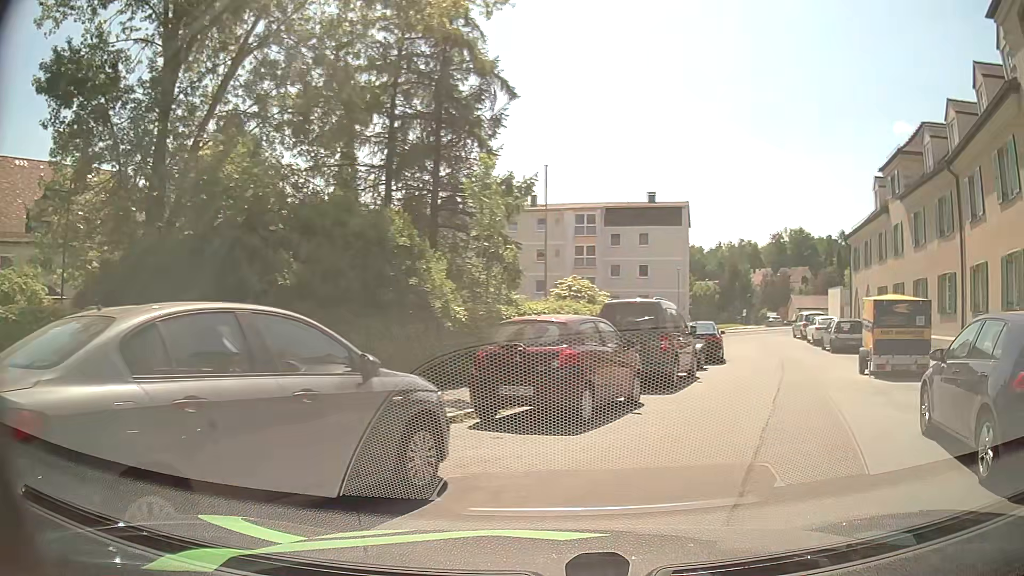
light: Day
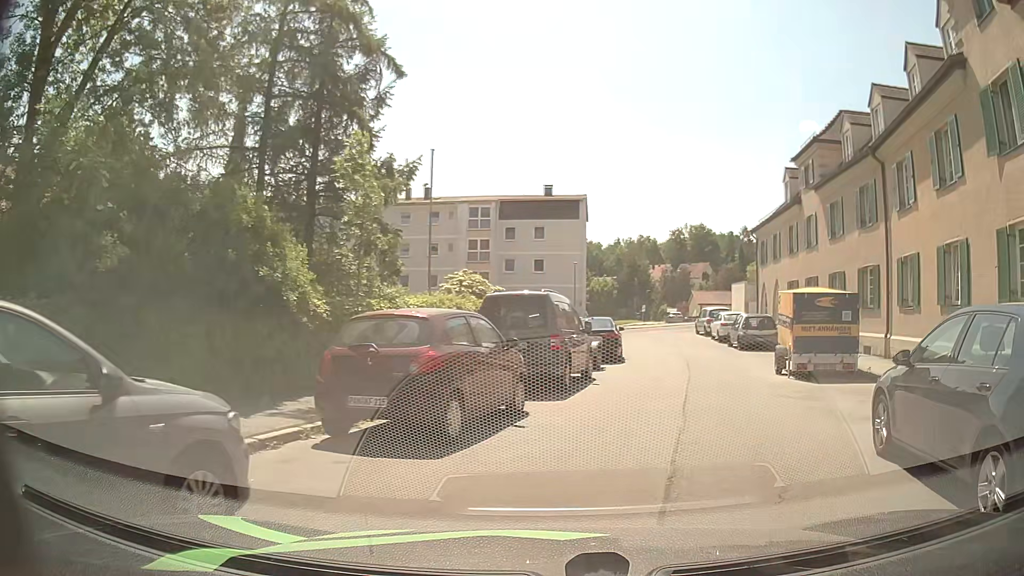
(+0.1, +1.7) m; +8°
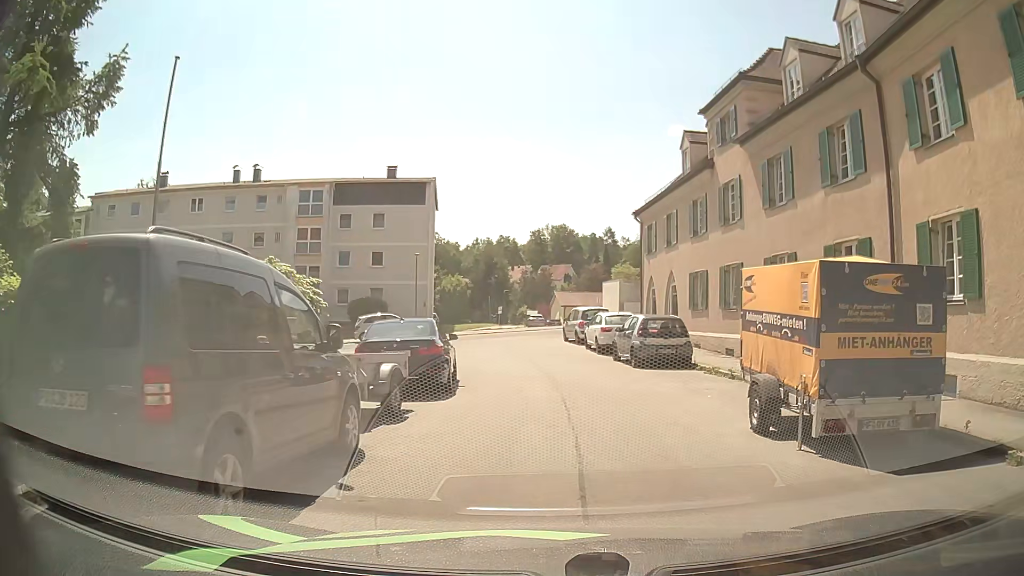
(+1.2, +8.6) m; +13°
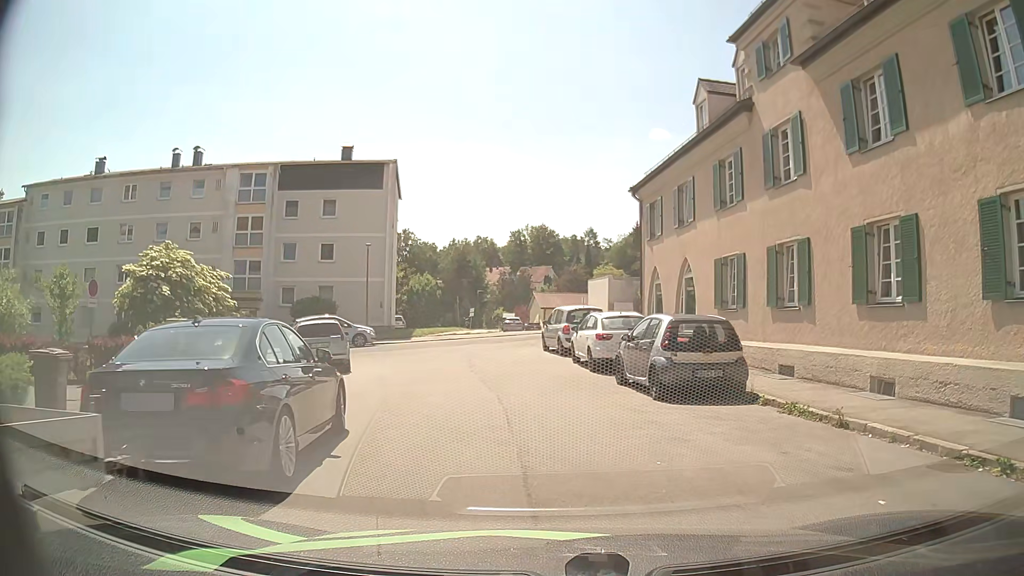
(+0.1, +7.2) m; 0°
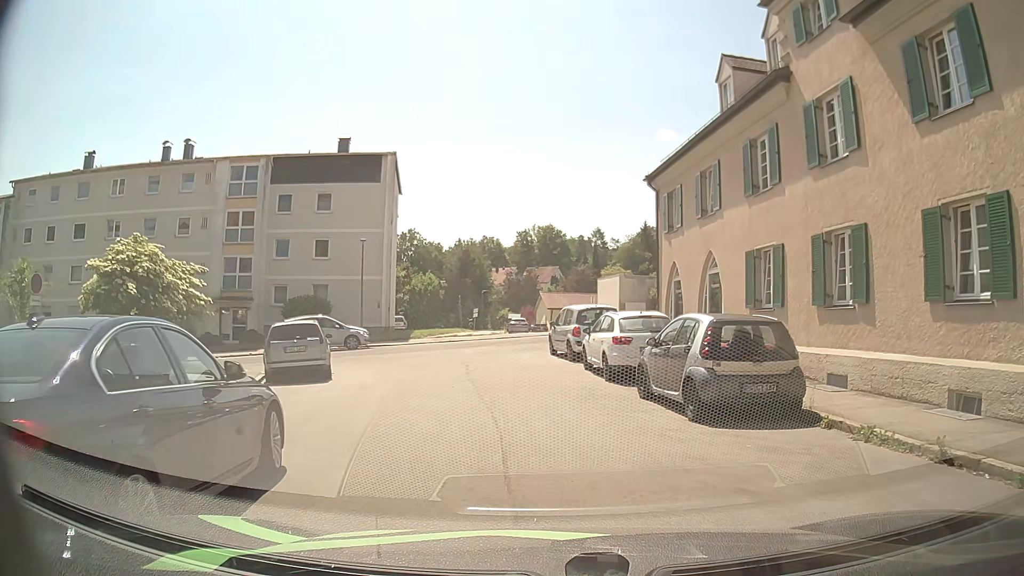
(0.0, +2.4) m; +1°
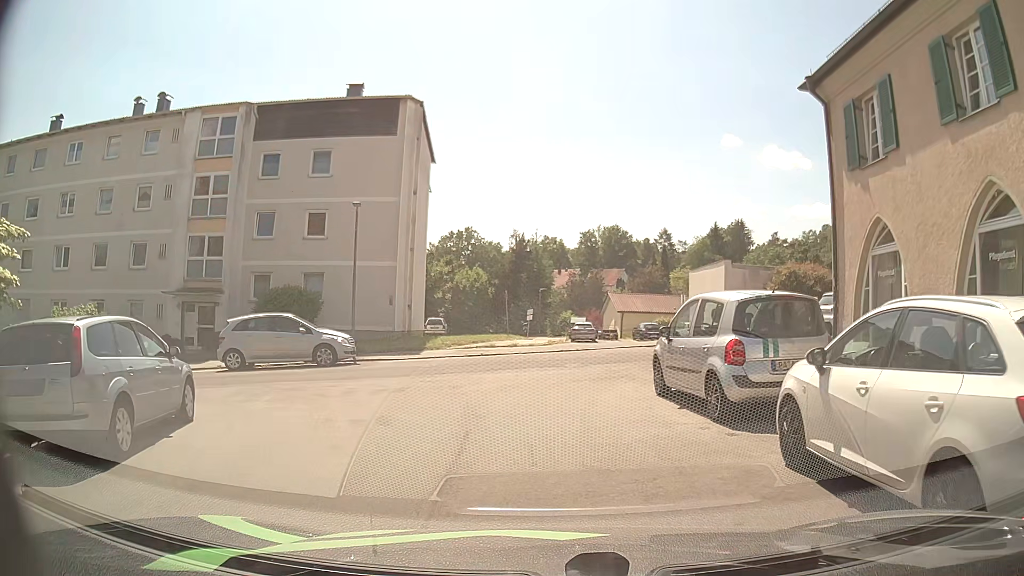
(-0.5, +11.1) m; -6°
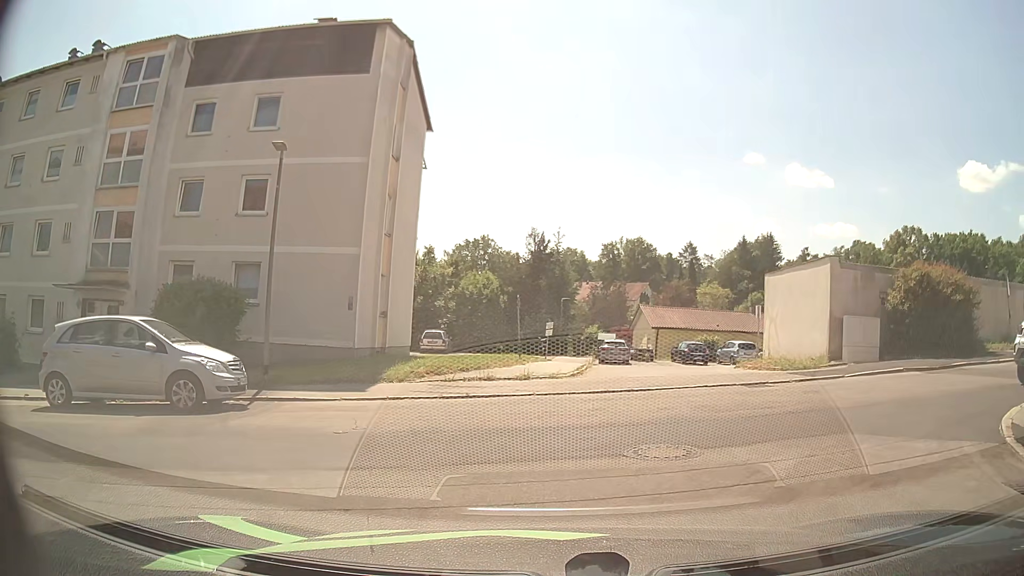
(-0.3, +8.9) m; -1°
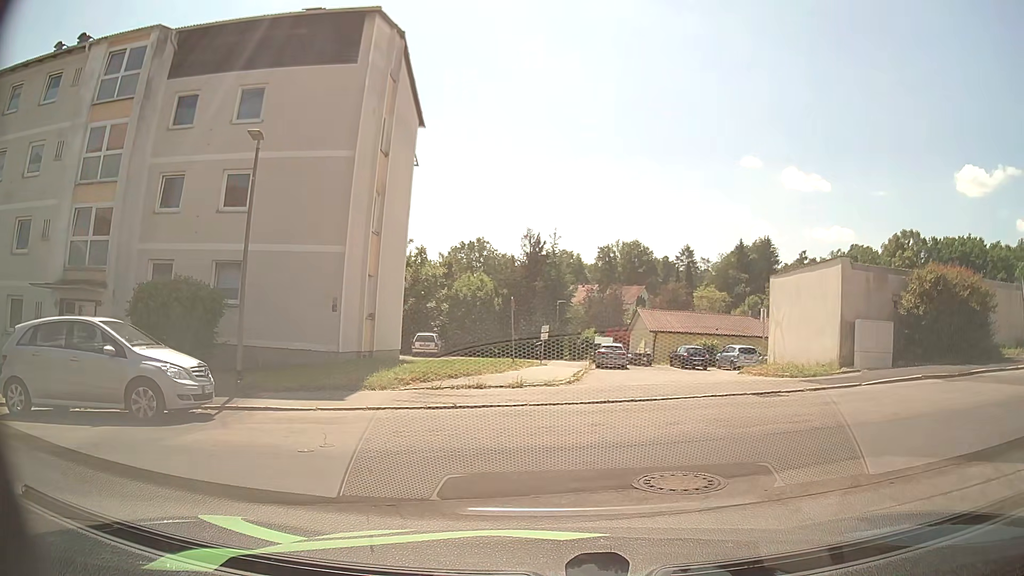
(0.0, +1.1) m; +1°
